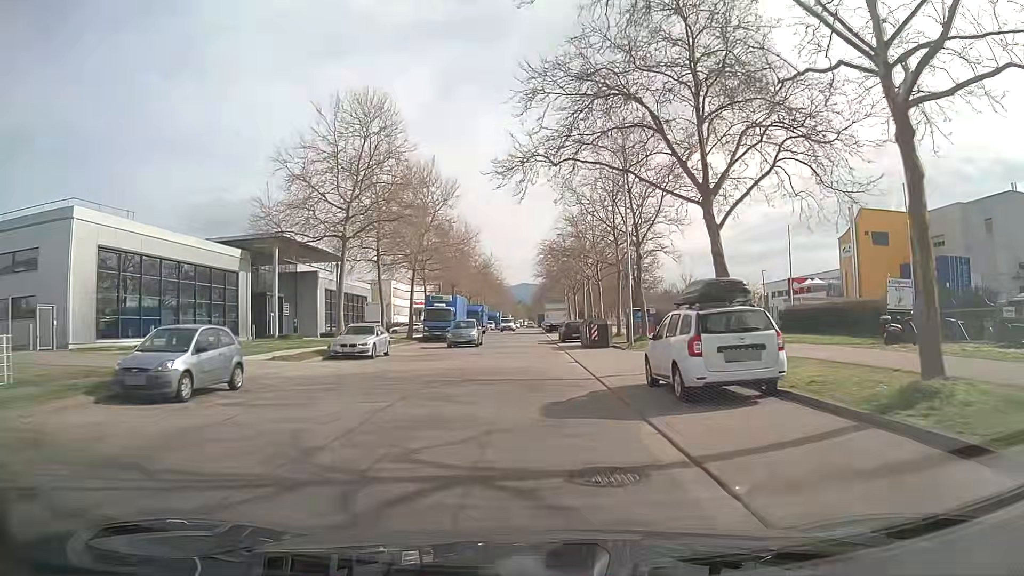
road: tertiary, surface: asphalt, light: Day
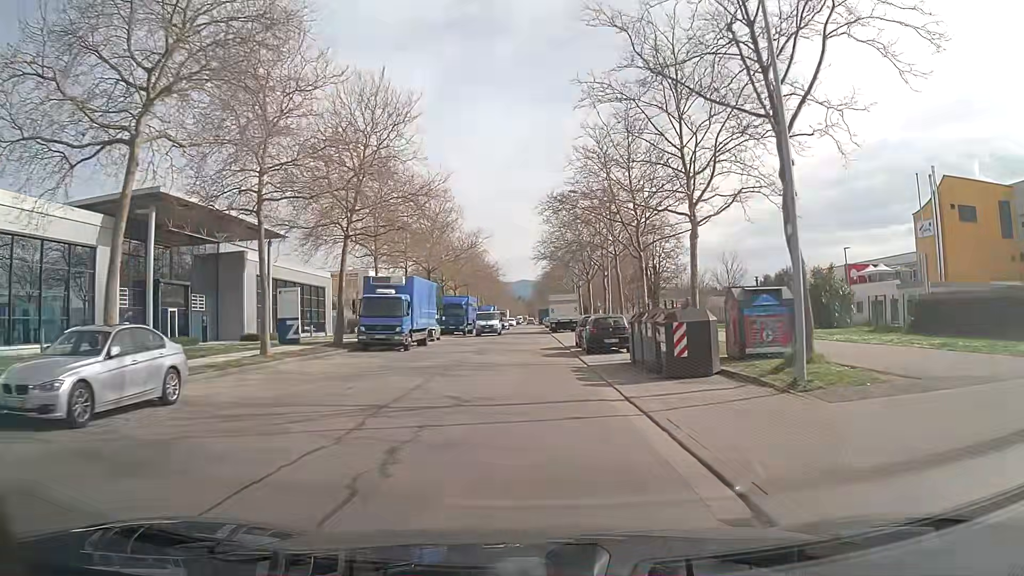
(+0.1, +19.1) m; 0°
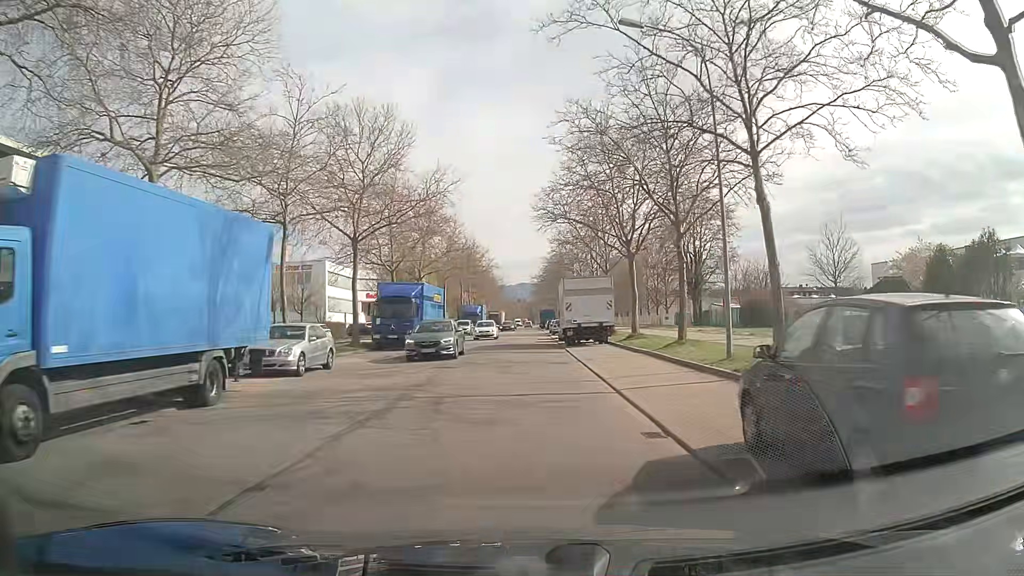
(+0.2, +25.7) m; 0°
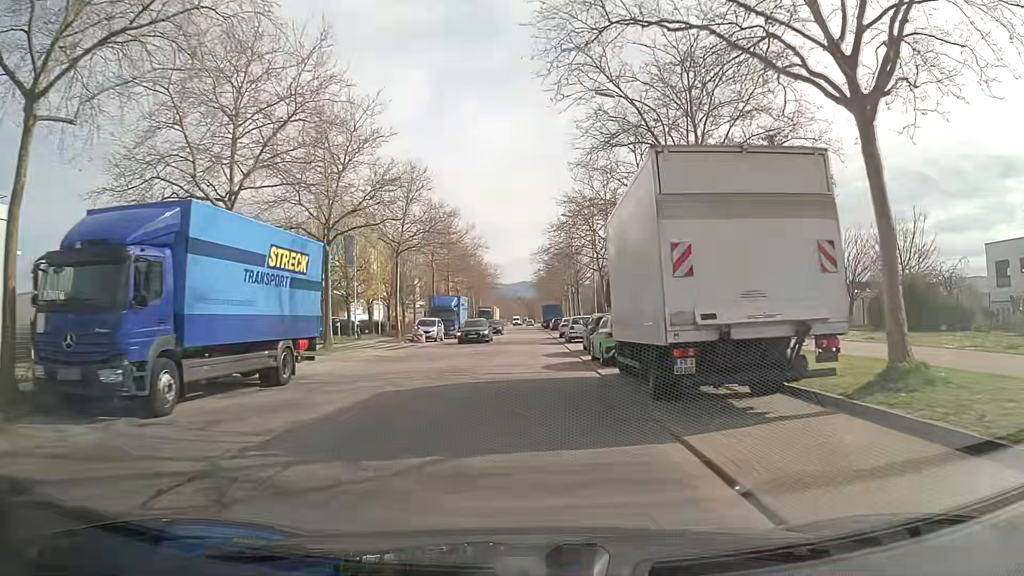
(+0.1, +25.4) m; -1°
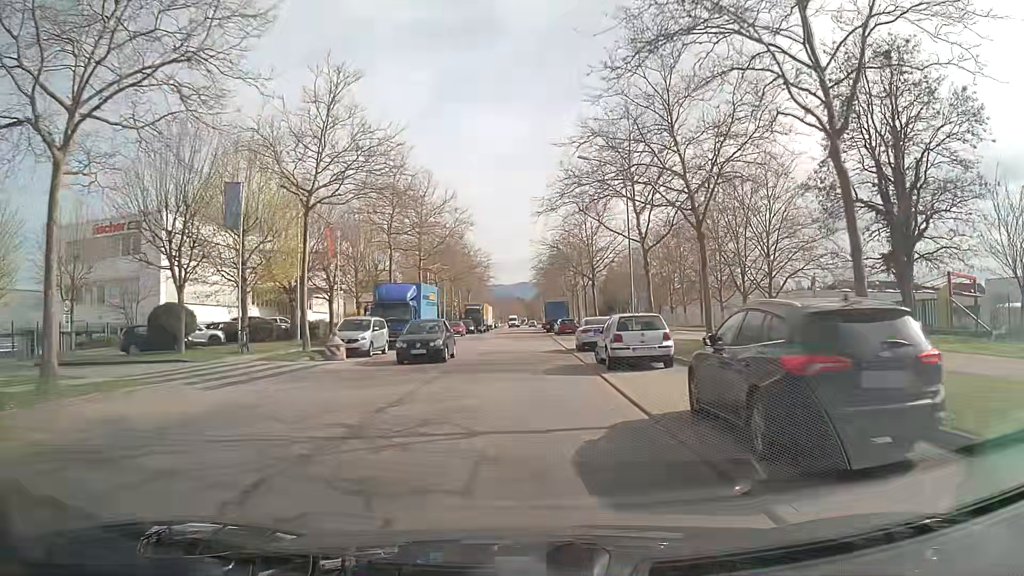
(+0.2, +19.1) m; +1°
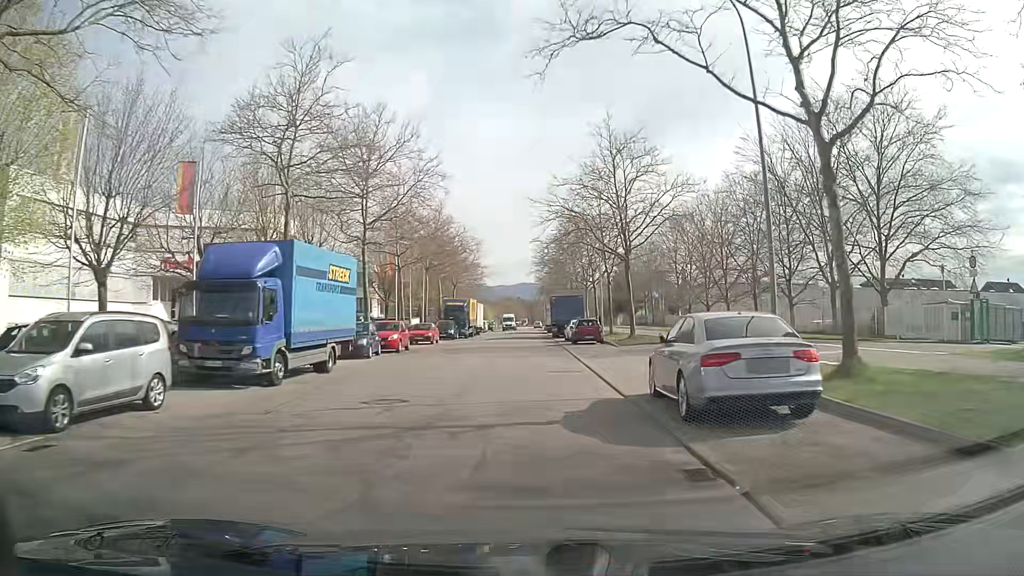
(0.0, +19.3) m; 0°
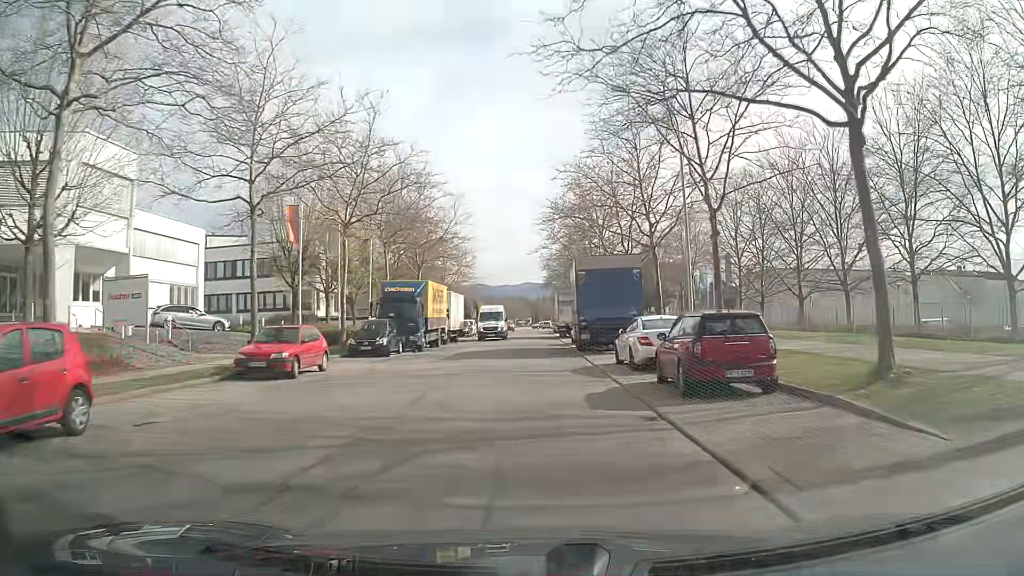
(-0.2, +26.6) m; -1°
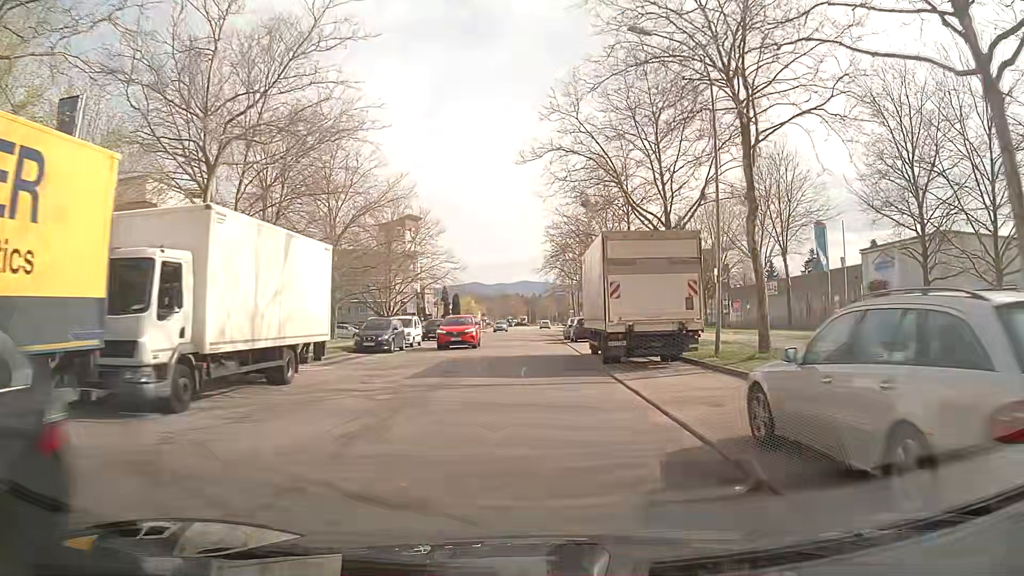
(+0.3, +34.0) m; +1°
